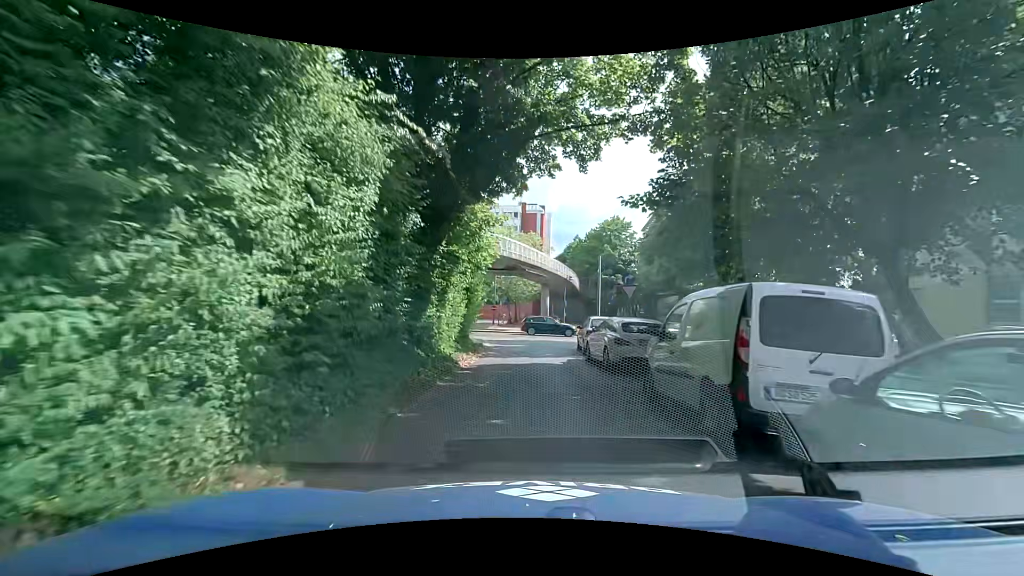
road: residential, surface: asphalt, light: Day
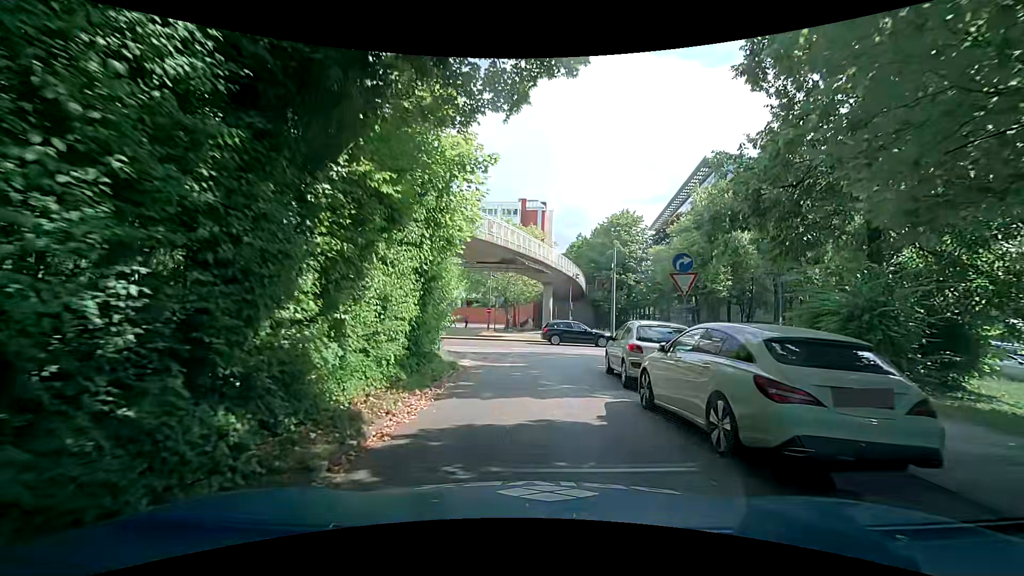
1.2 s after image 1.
(+0.1, +7.5) m; 0°
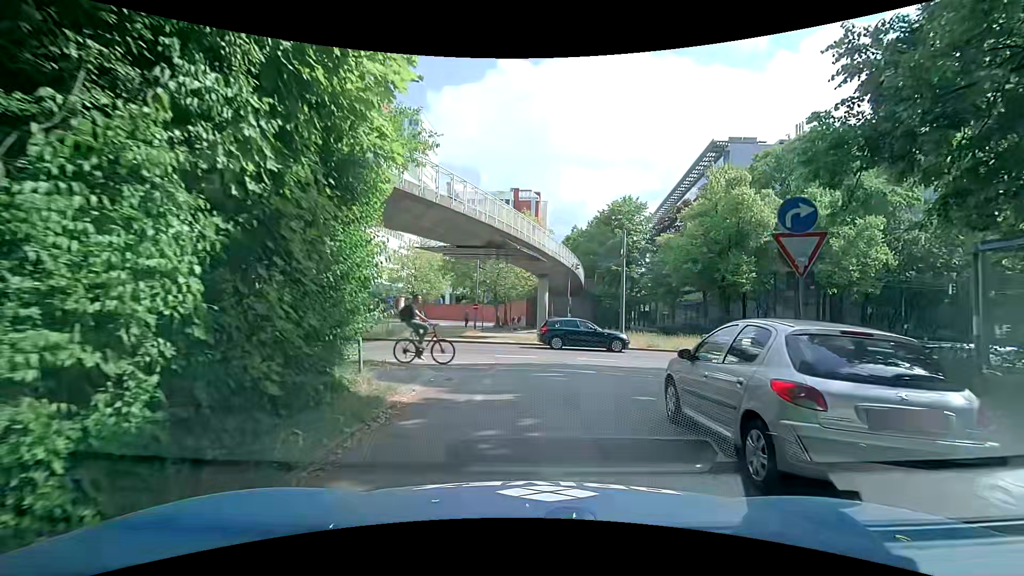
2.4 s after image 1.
(+0.2, +6.3) m; +2°
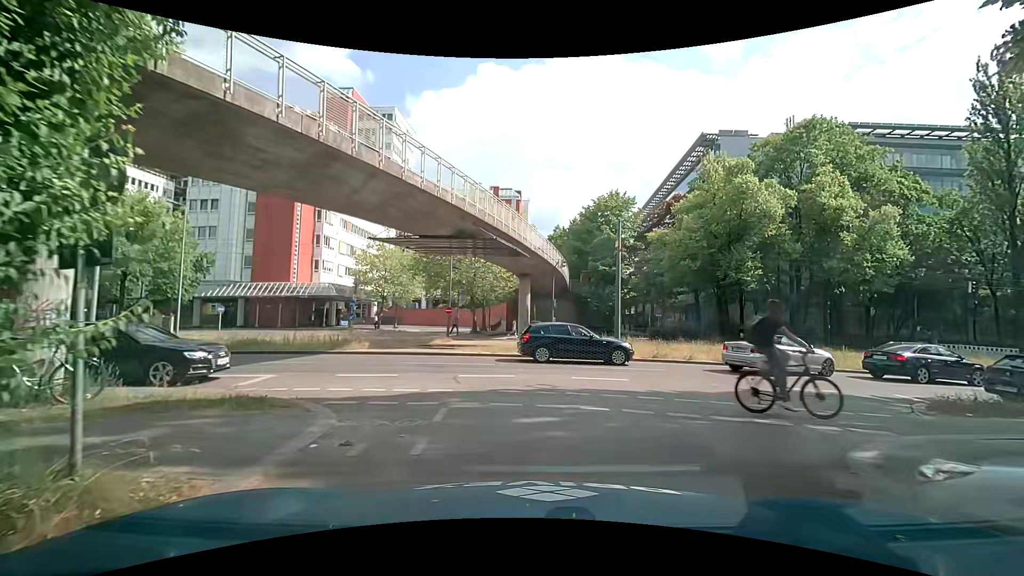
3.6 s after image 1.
(+0.1, +4.8) m; +2°
